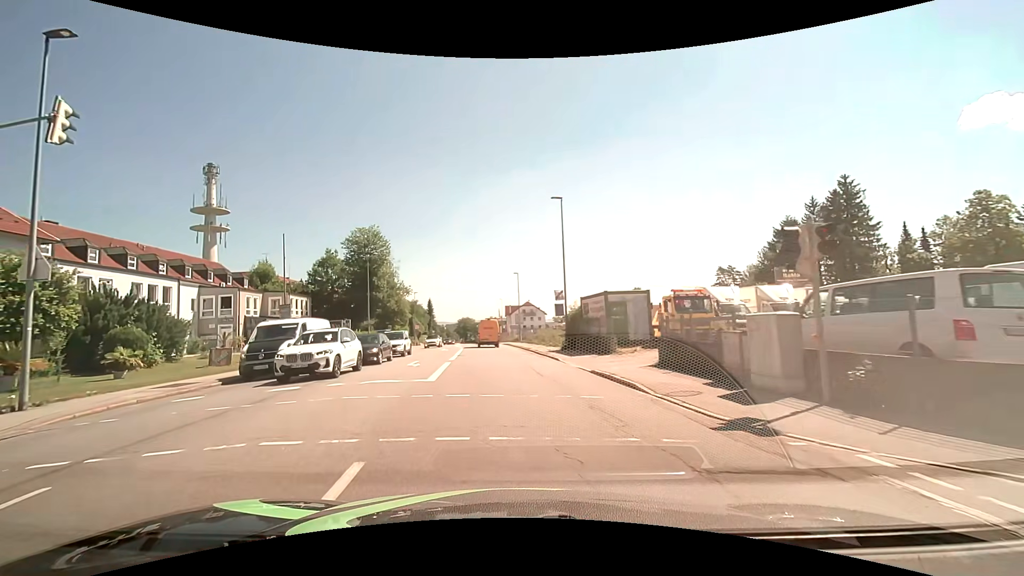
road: tertiary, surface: asphalt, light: Day
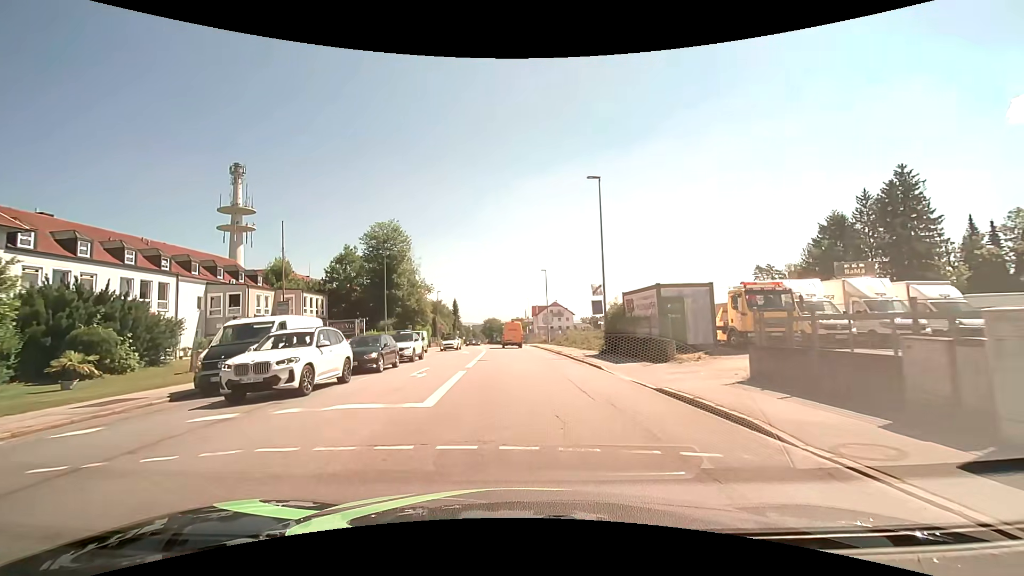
(-0.1, +4.8) m; -2°
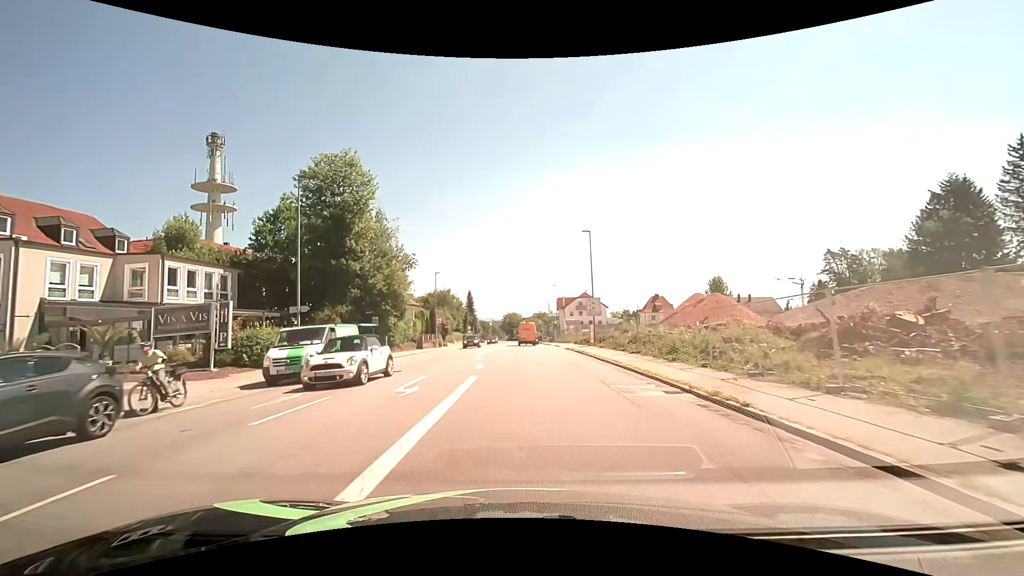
(-0.8, +25.1) m; -3°
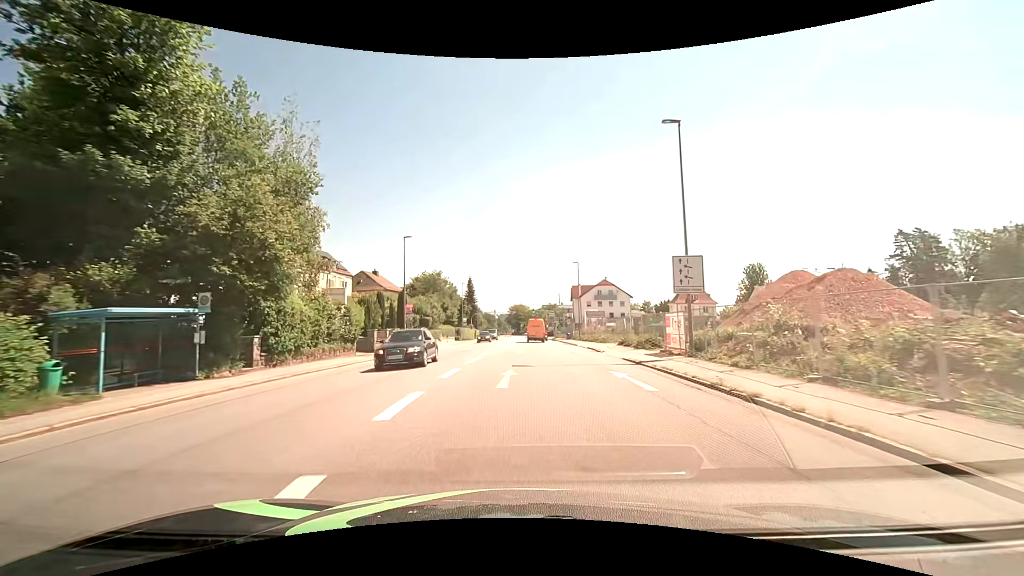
(-0.3, +22.9) m; -1°
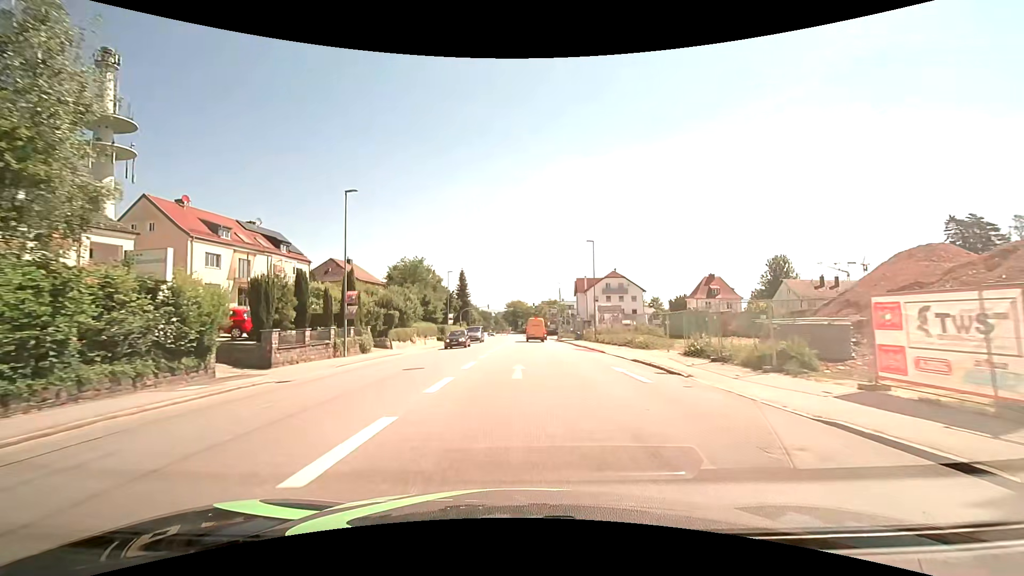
(0.0, +15.1) m; 0°
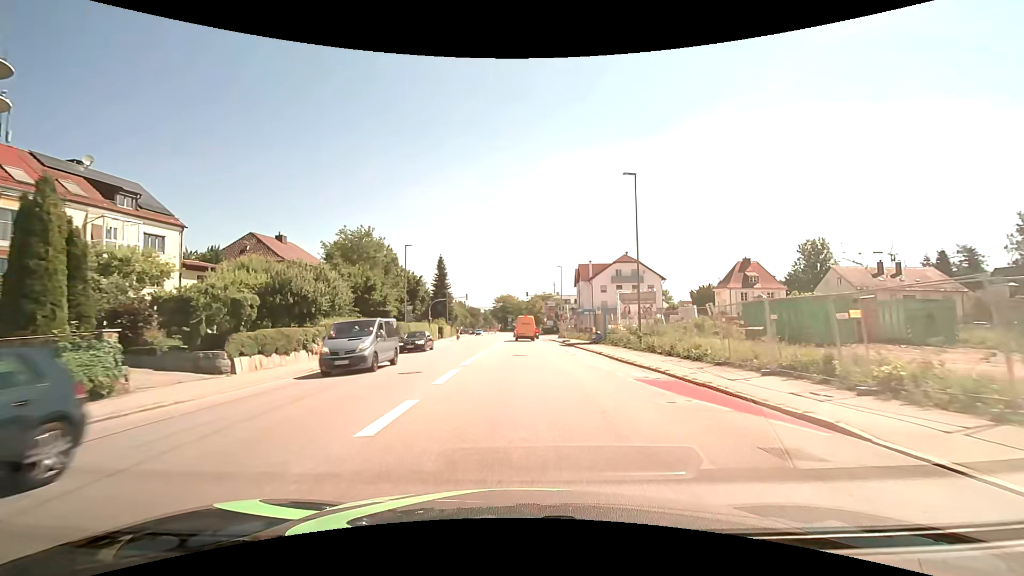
(+0.3, +21.9) m; +1°
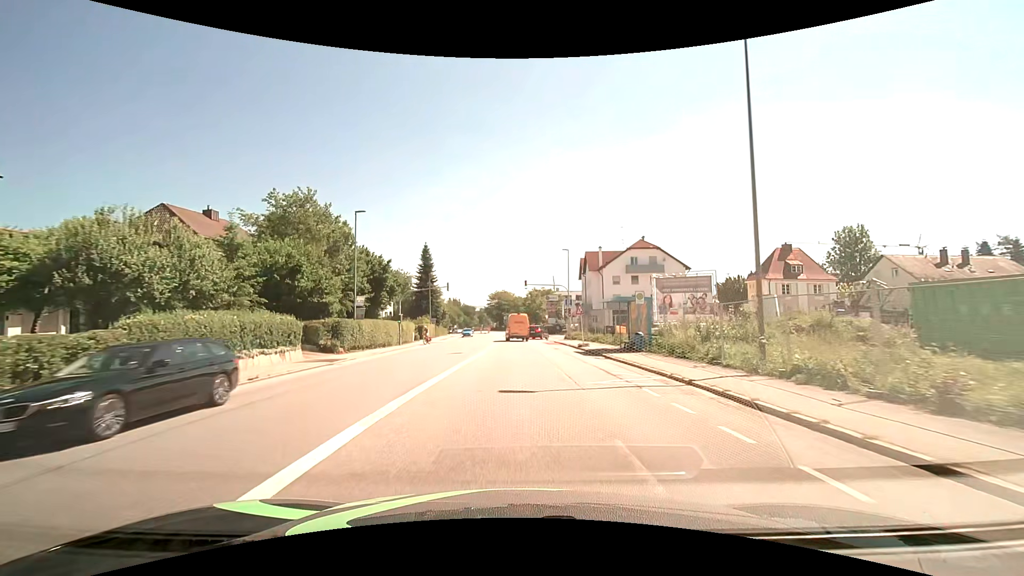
(+0.1, +14.6) m; +1°
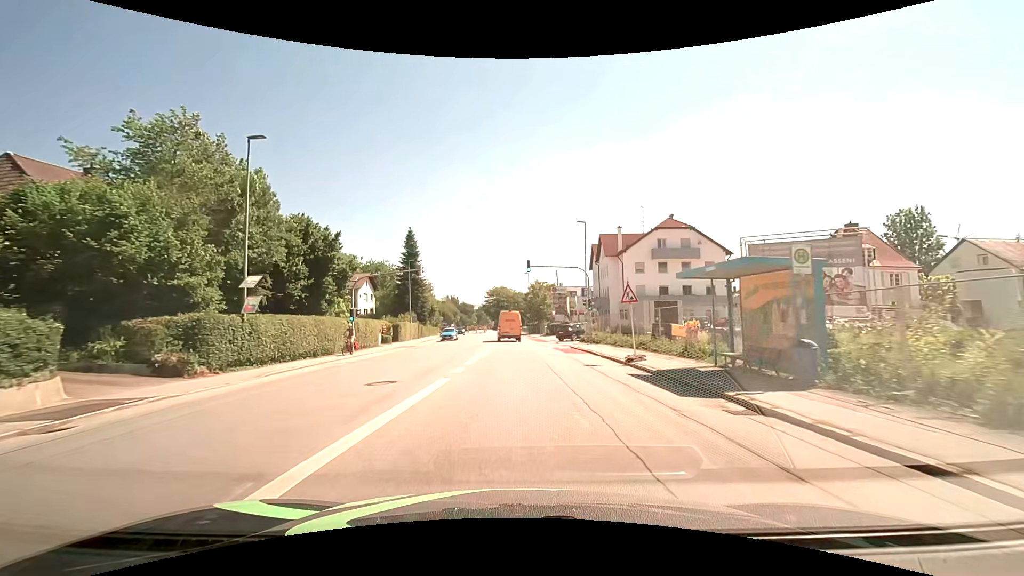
(0.0, +14.5) m; 0°
(0, +10) (0, +20) (0, +30) (-1, +40) (-1, +50) (-2, +60) (-2, +70) (-3, +80) (-4, +90) (-4, +100) m
